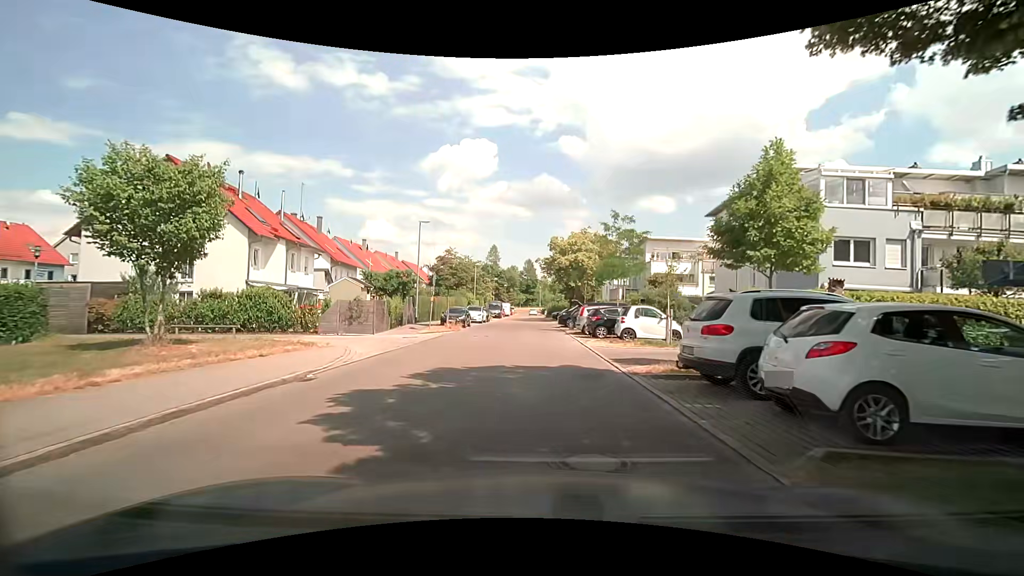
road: residential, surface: asphalt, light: Day
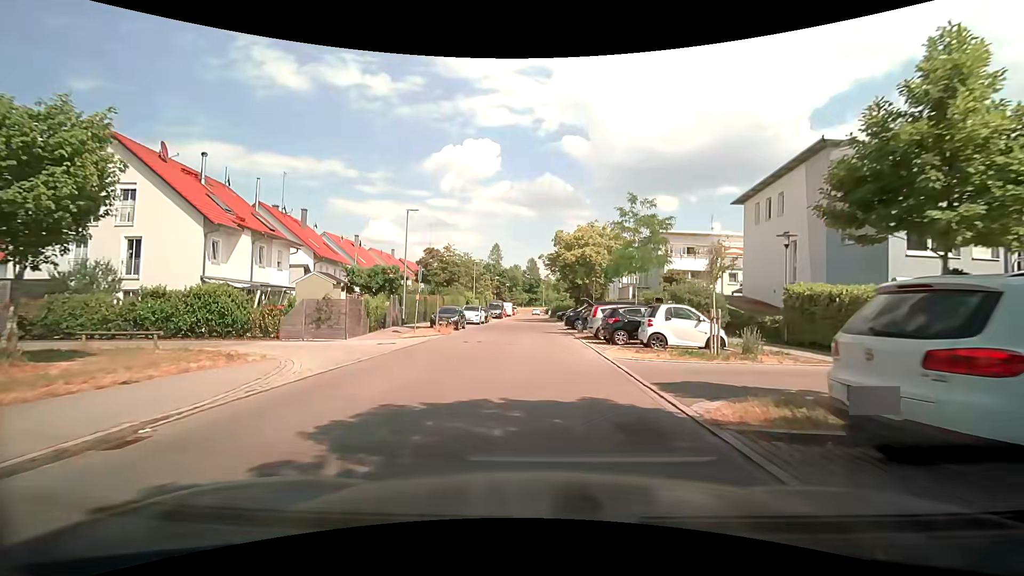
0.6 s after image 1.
(0.0, +4.5) m; +1°
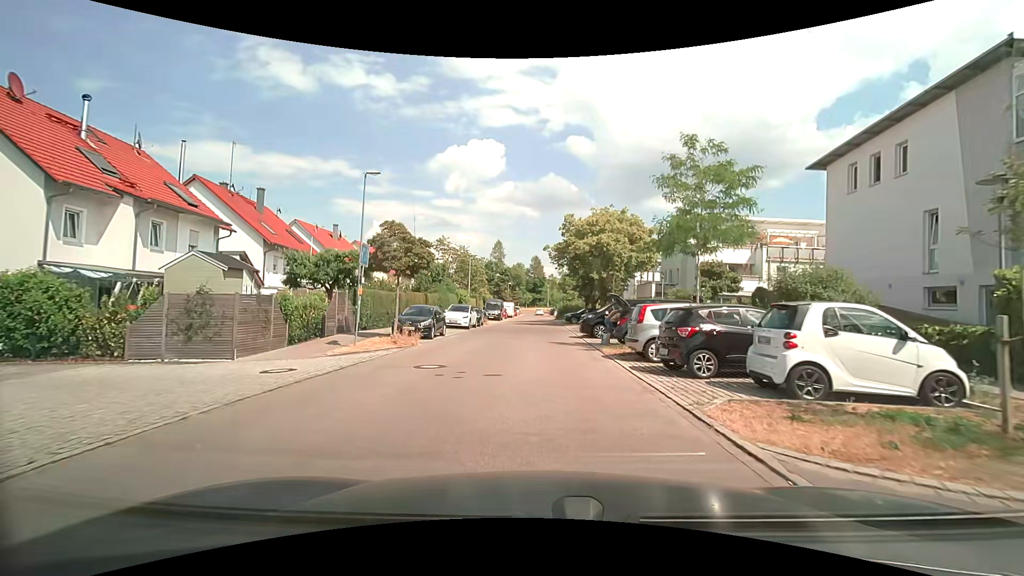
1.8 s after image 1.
(-0.1, +9.0) m; -1°
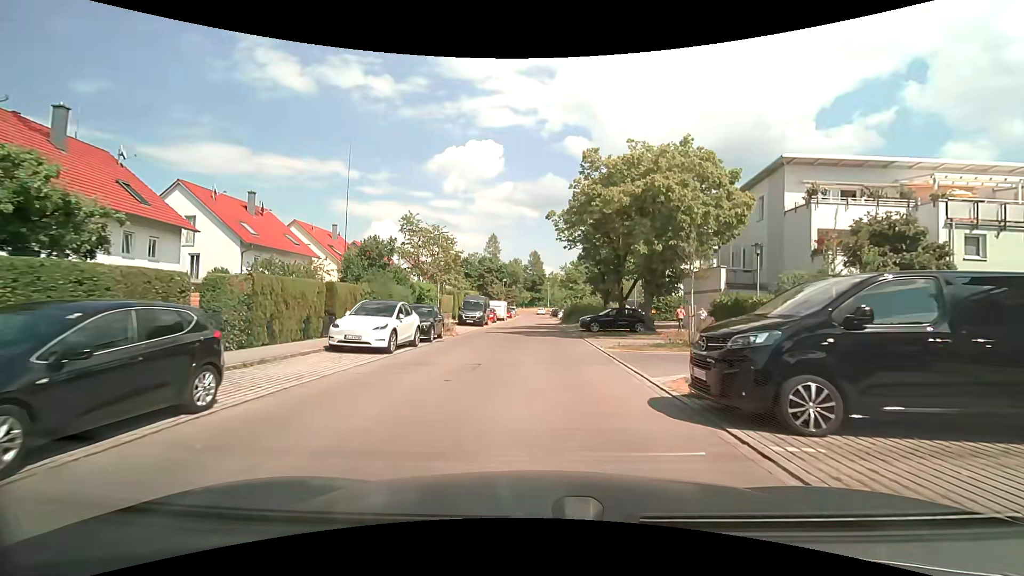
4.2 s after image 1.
(-0.1, +17.9) m; 0°
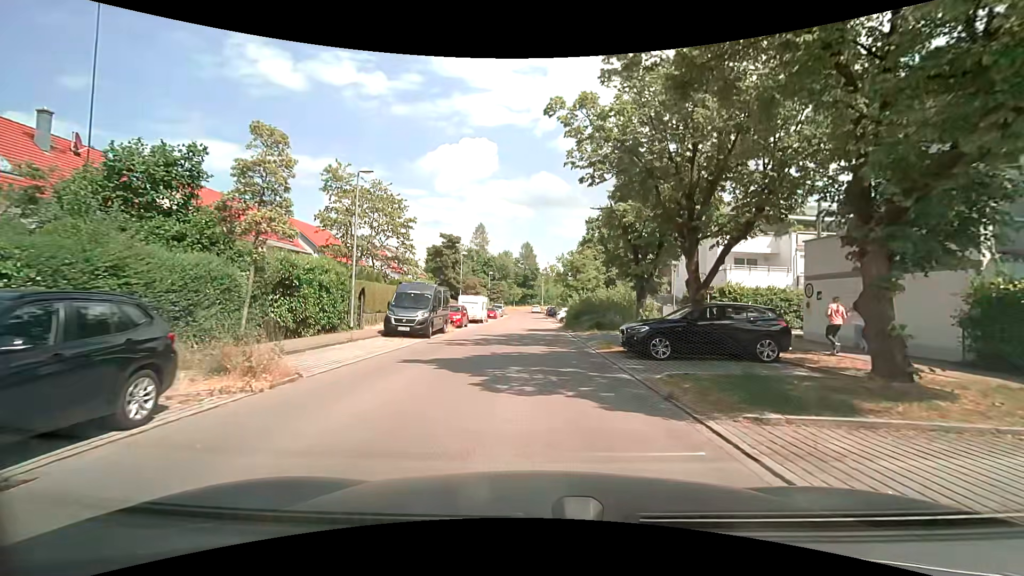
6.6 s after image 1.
(+0.2, +17.8) m; 0°
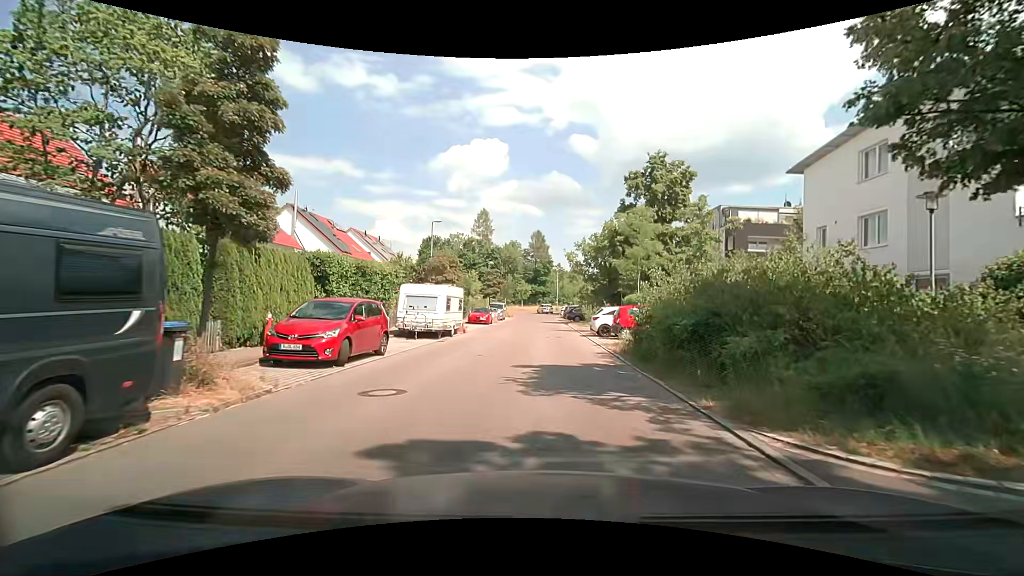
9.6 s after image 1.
(-0.1, +22.1) m; 0°
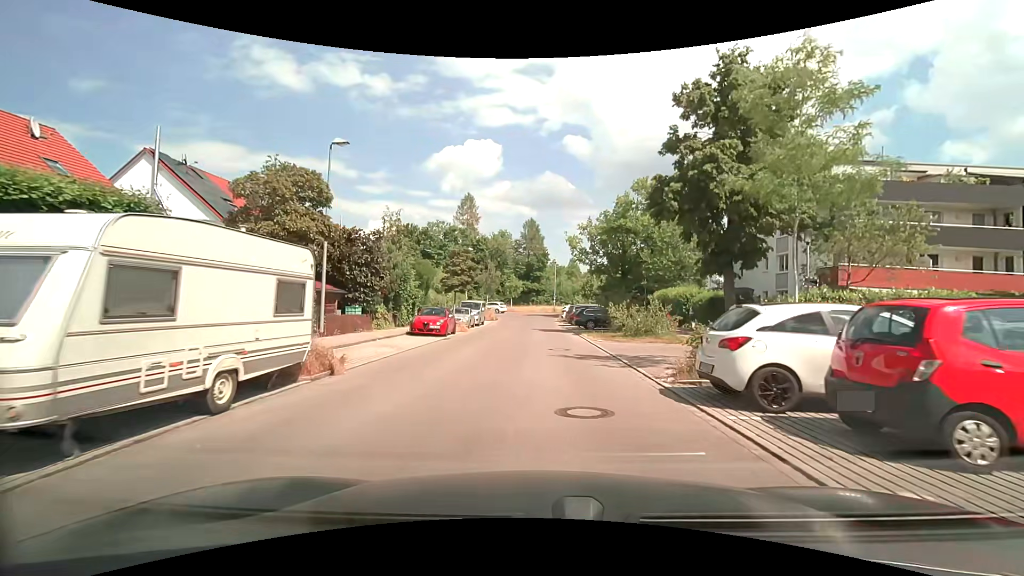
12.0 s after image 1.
(-0.1, +17.7) m; 0°
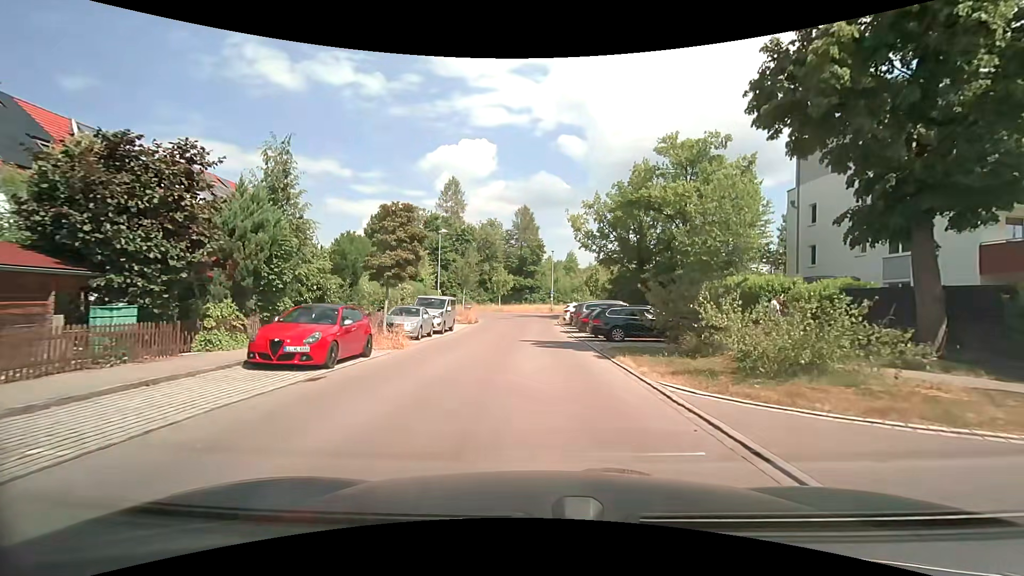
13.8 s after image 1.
(+0.1, +13.2) m; +1°
